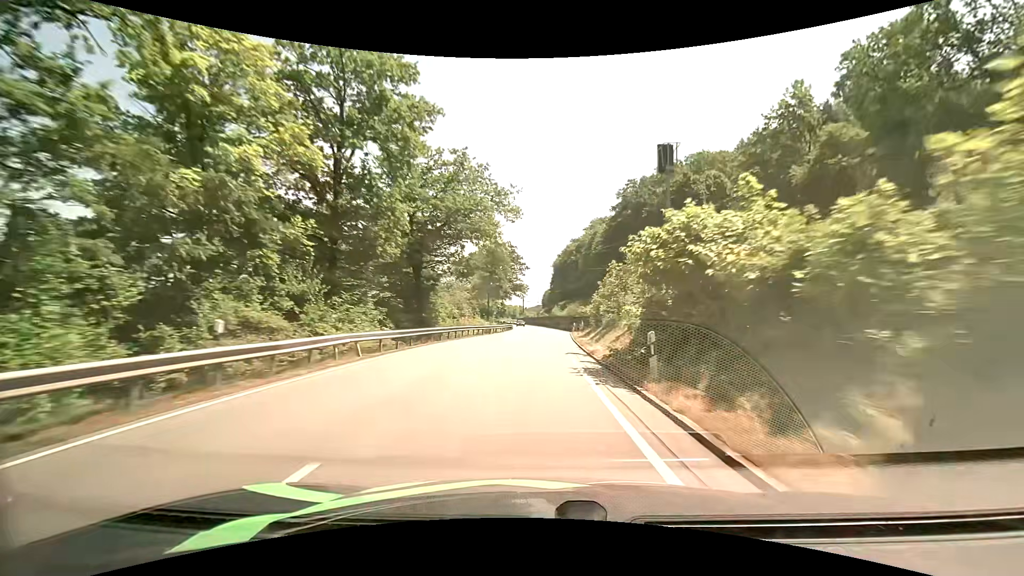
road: primary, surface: asphalt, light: Day
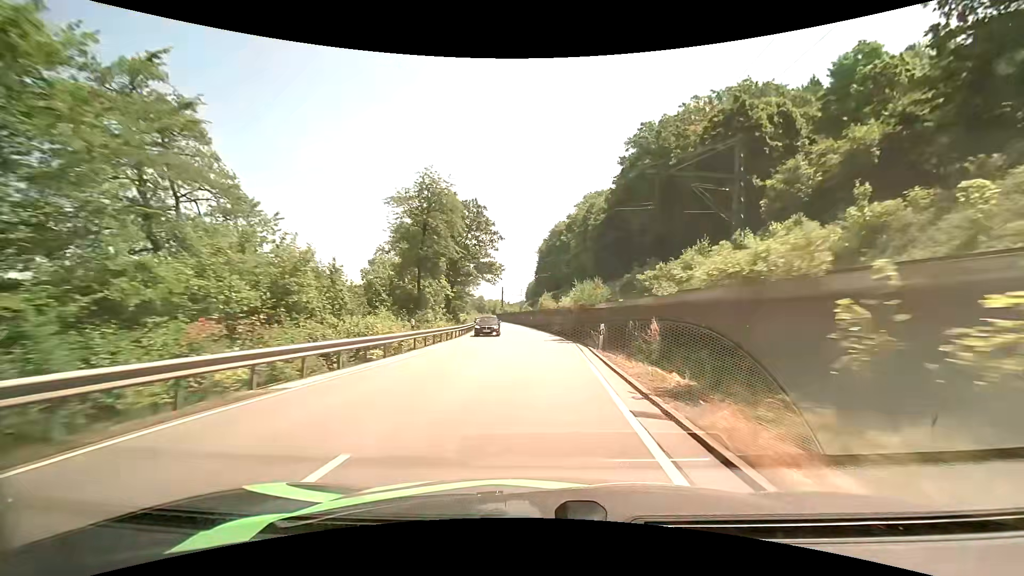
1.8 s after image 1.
(+0.7, +35.3) m; +2°
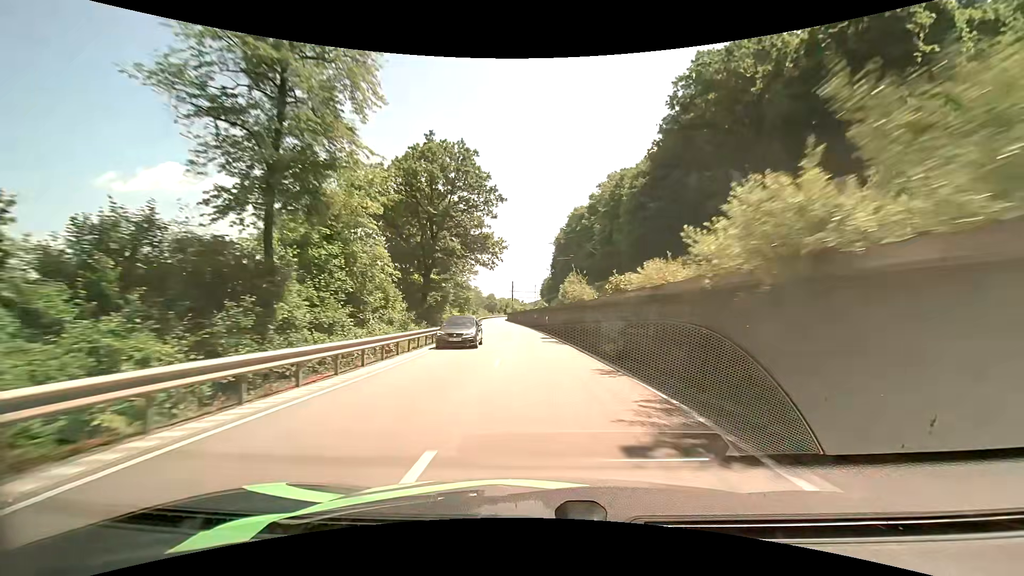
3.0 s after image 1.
(-0.3, +23.9) m; -1°
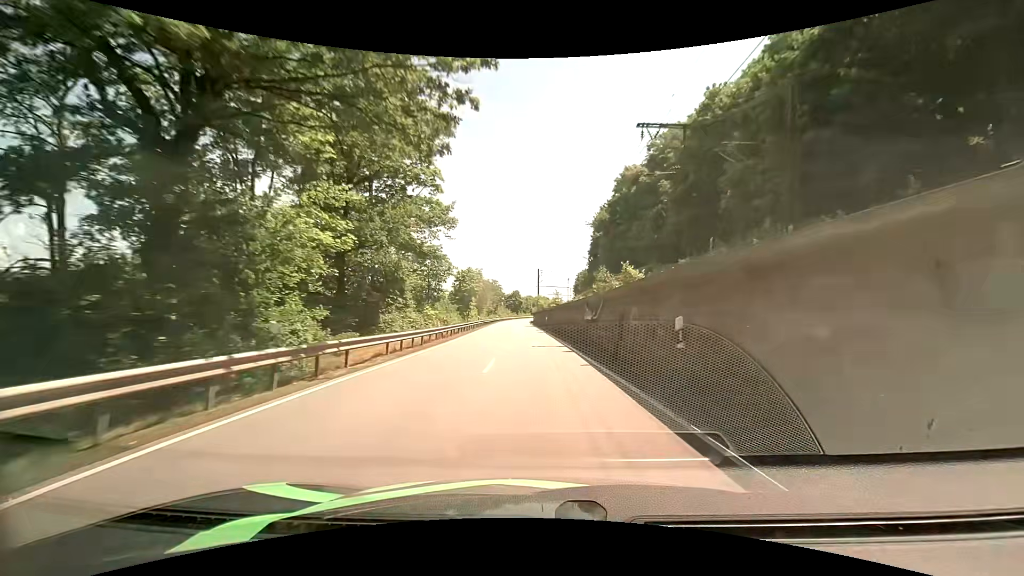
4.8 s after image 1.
(-1.2, +36.9) m; -4°
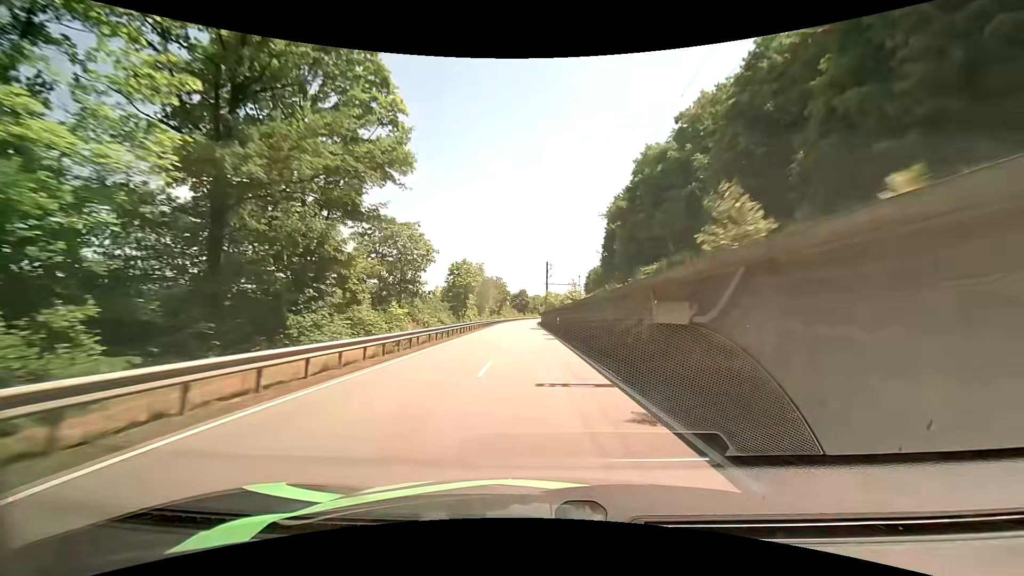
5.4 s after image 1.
(-0.1, +12.6) m; -1°
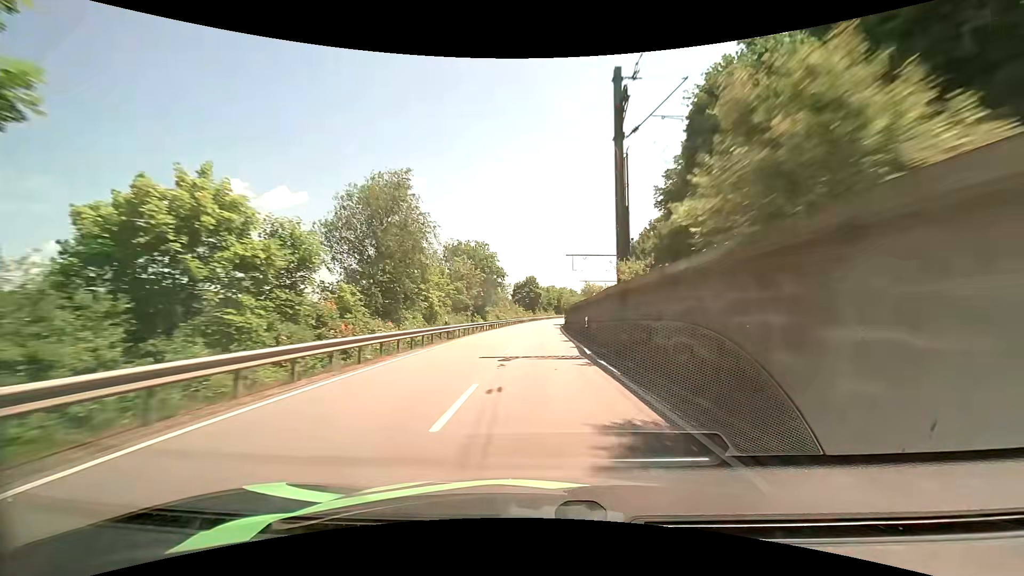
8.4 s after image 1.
(-1.3, +65.1) m; -2°
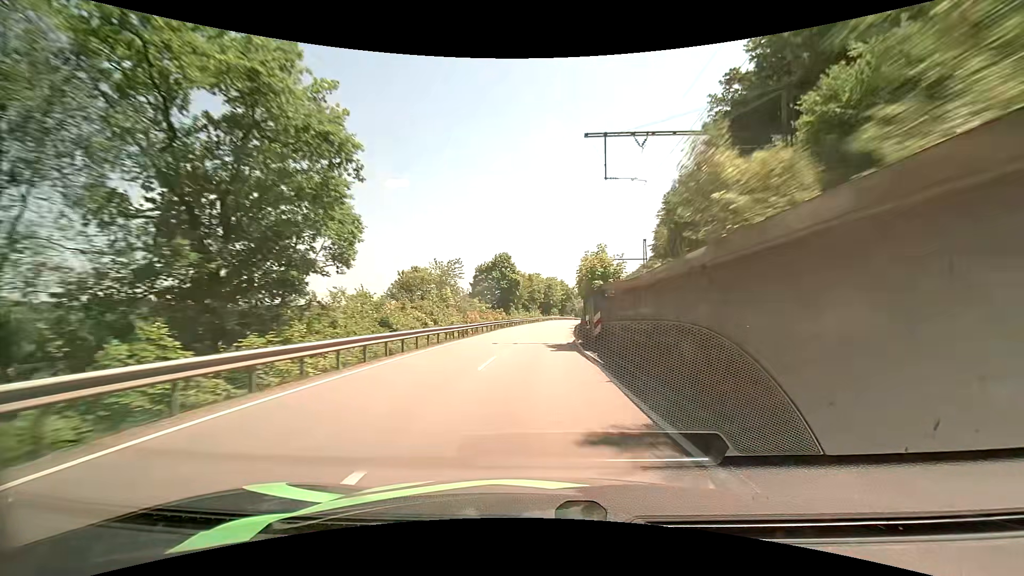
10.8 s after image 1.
(+1.1, +53.3) m; +2°
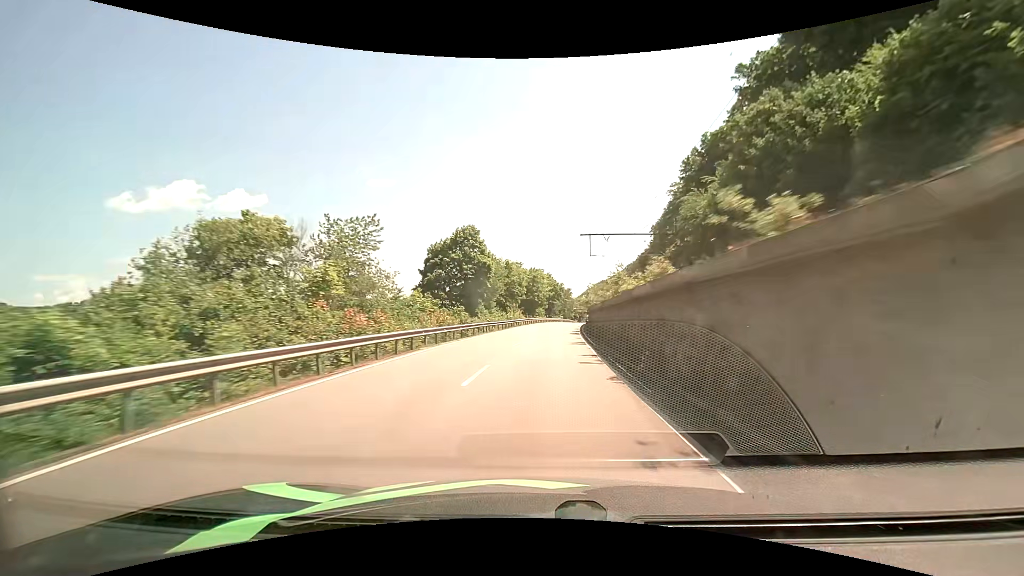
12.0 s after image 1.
(+0.4, +26.5) m; +2°
(0, +10) (0, +20) (+1, +30) (+1, +40) (+2, +50) (+3, +60) (+4, +70) (+5, +80) (+7, +90) (+8, +100) m
